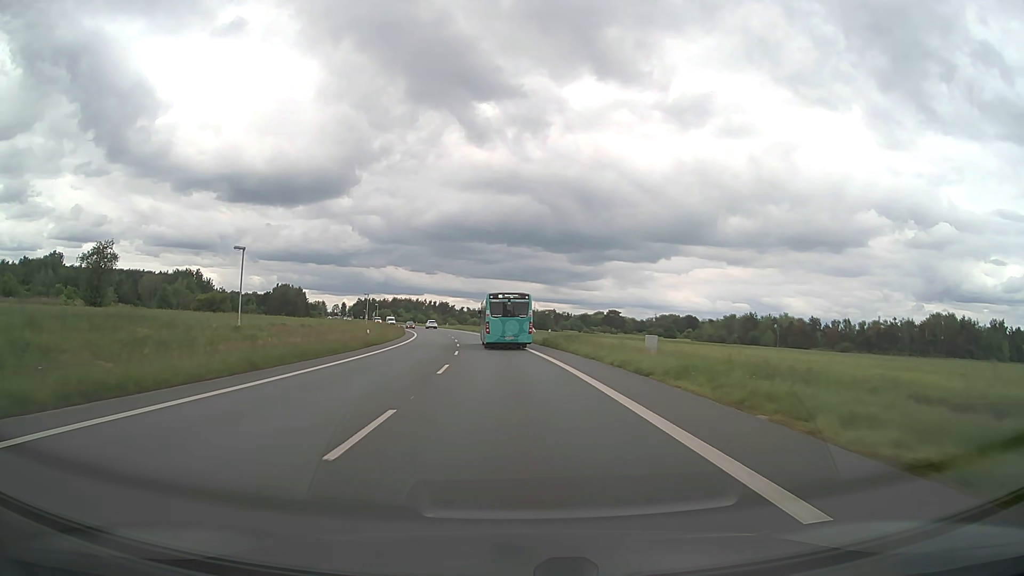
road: primary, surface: asphalt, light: Day
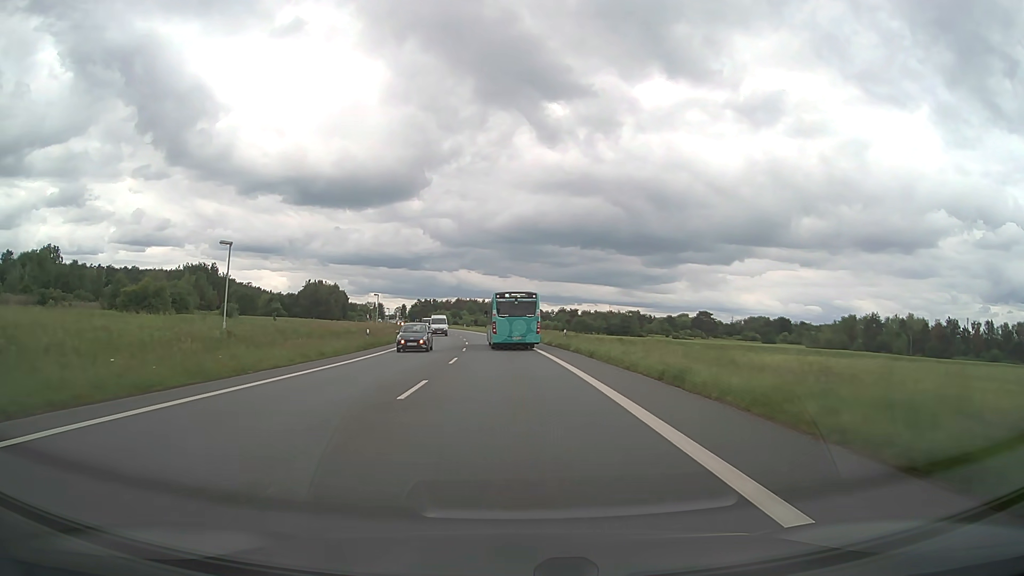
(-2.6, +55.3) m; -6°
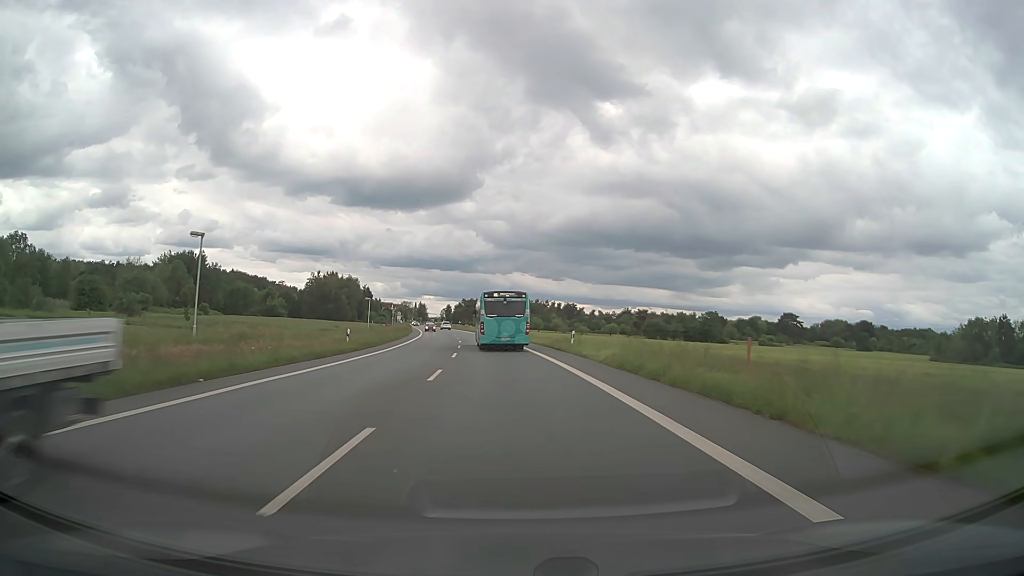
(-2.3, +55.1) m; -5°
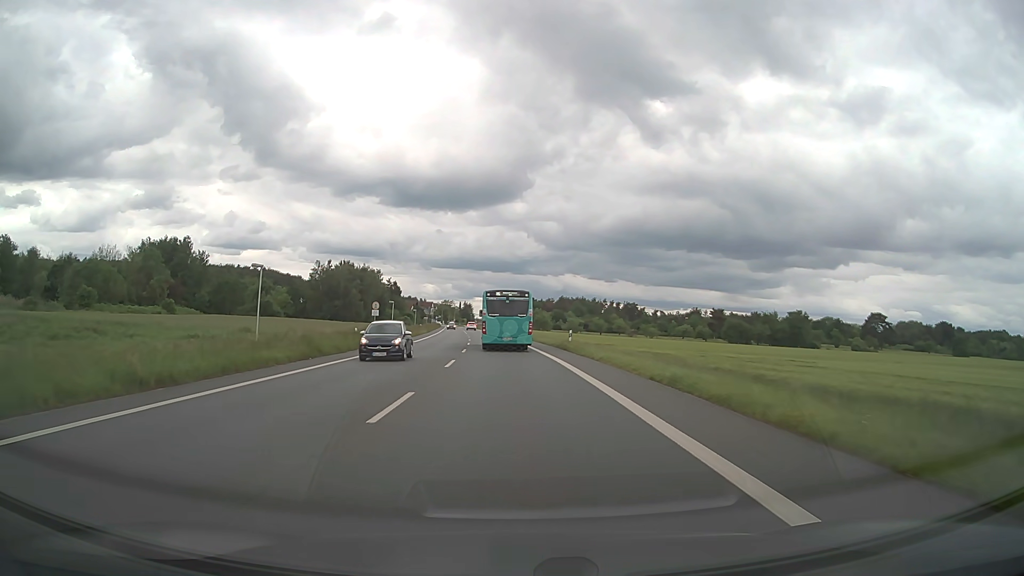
(-1.6, +43.6) m; -4°
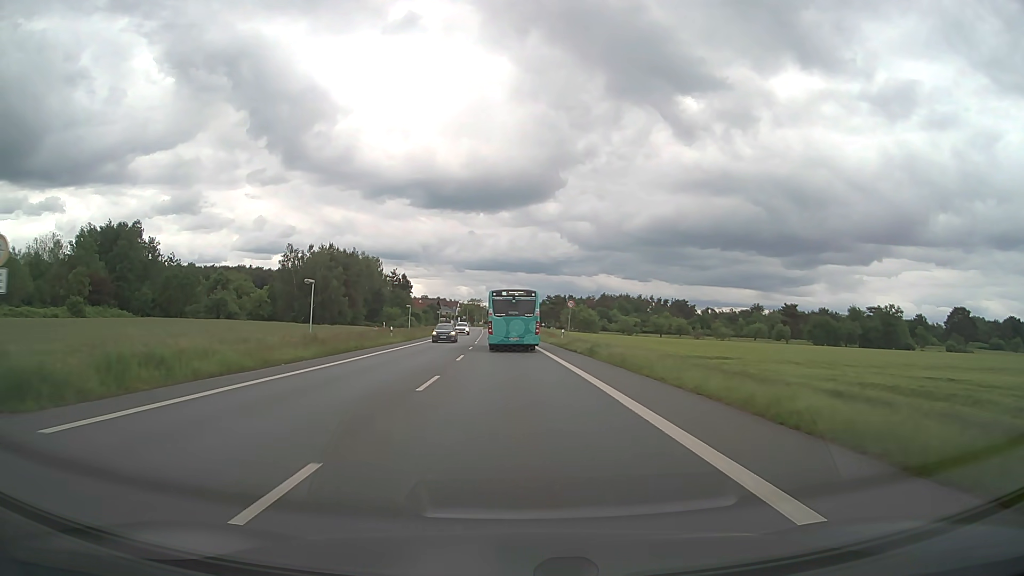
(-1.2, +43.2) m; -3°
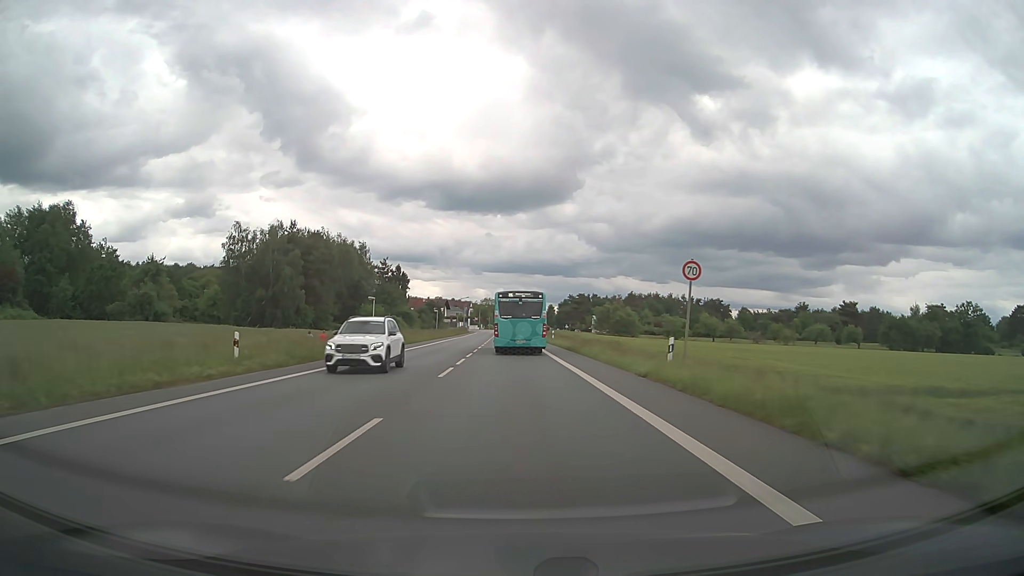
(-0.4, +32.1) m; -1°
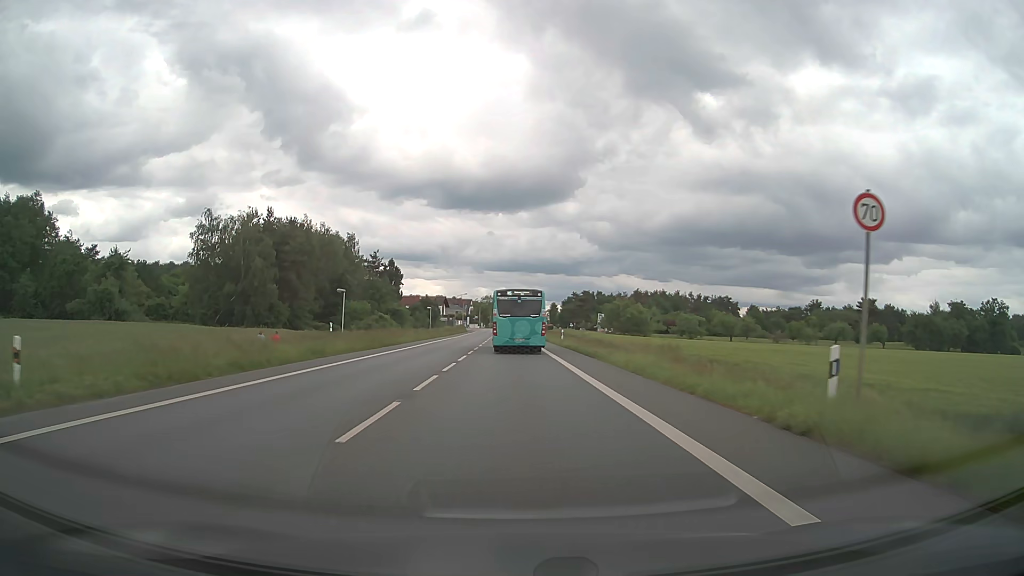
(0.0, +10.6) m; 0°
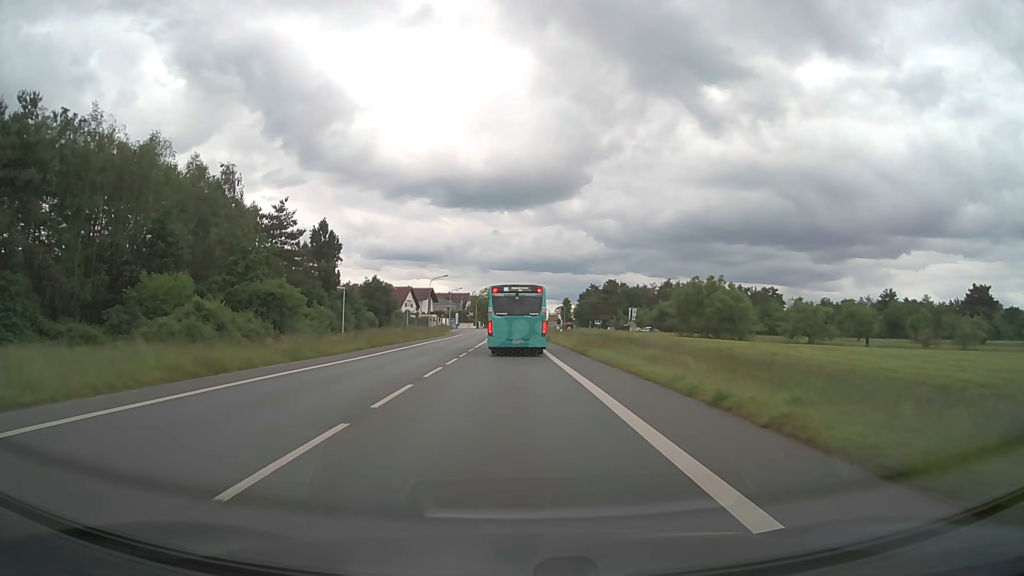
(-0.2, +51.4) m; 0°
(0, +10) (0, +20) (0, +30) (0, +40) (0, +50) (0, +60) (0, +70) (+1, +80) (+1, +90) (+1, +100) m
